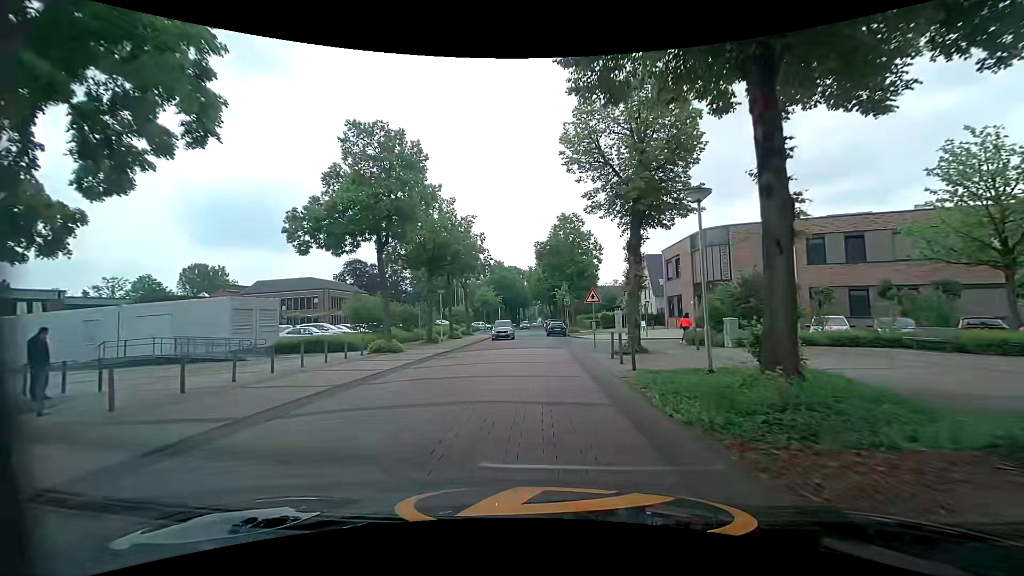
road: unclassified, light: Day
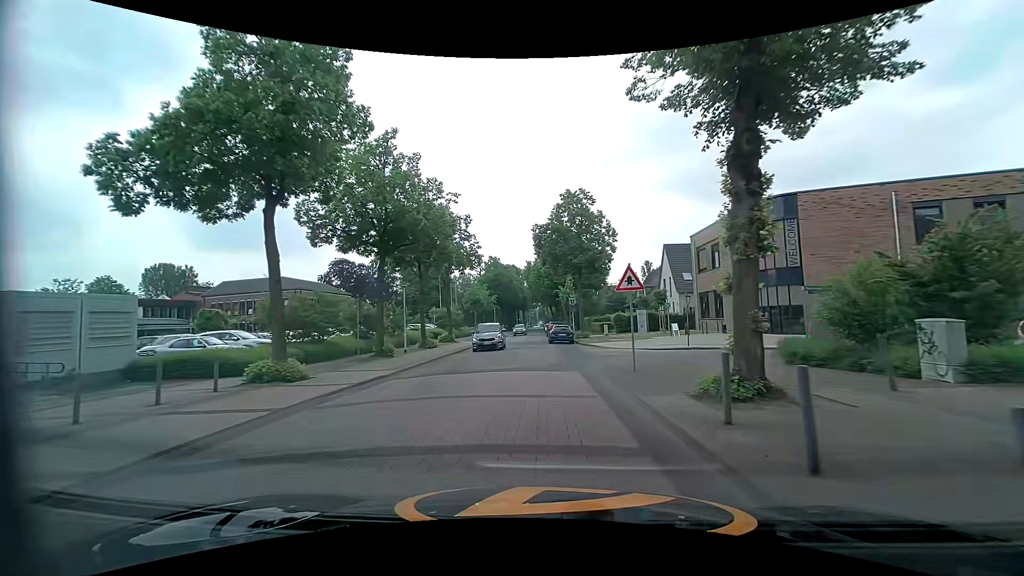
(+0.1, +10.7) m; 0°
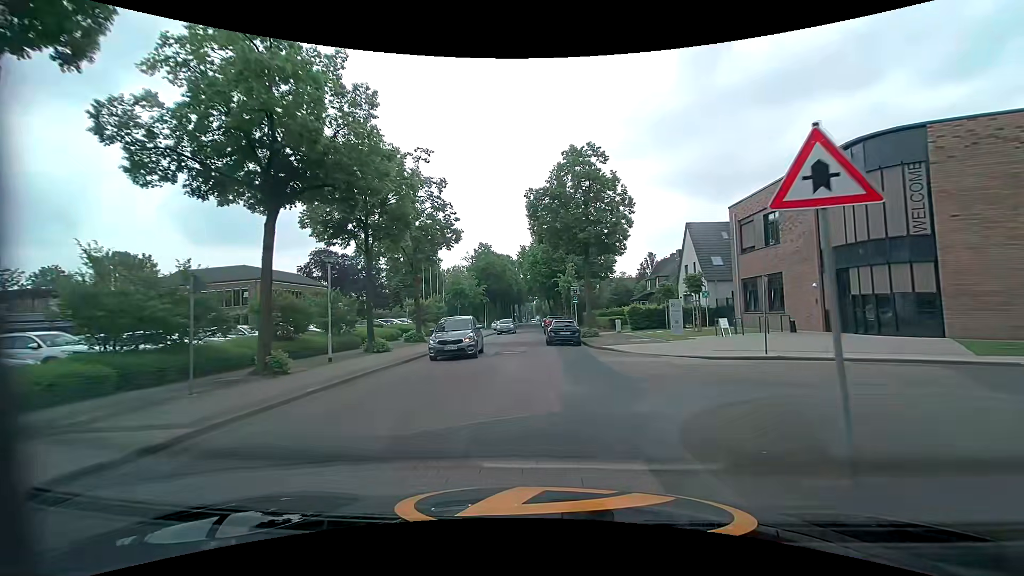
(+0.1, +9.9) m; +1°
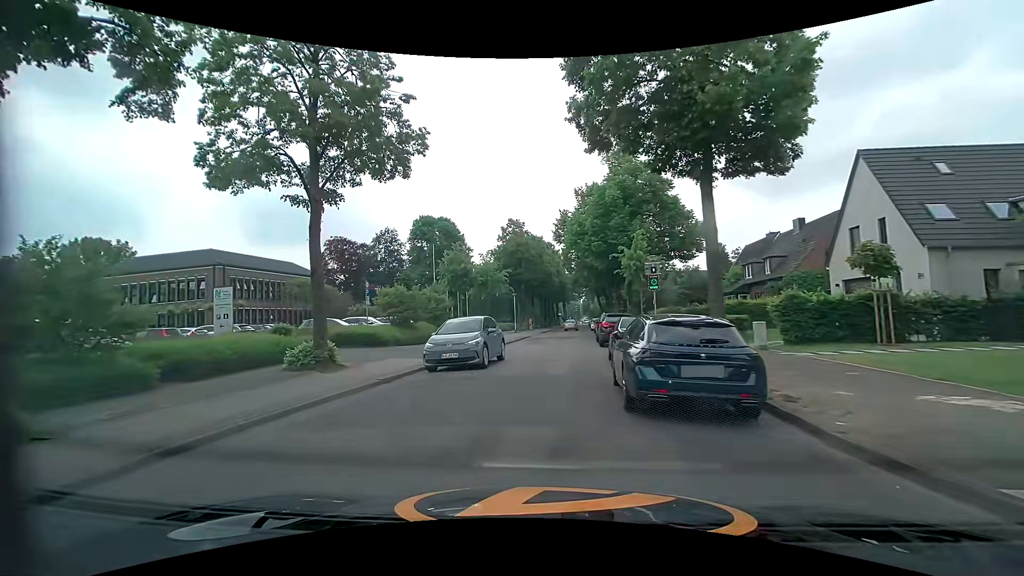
(-0.3, +18.8) m; -7°
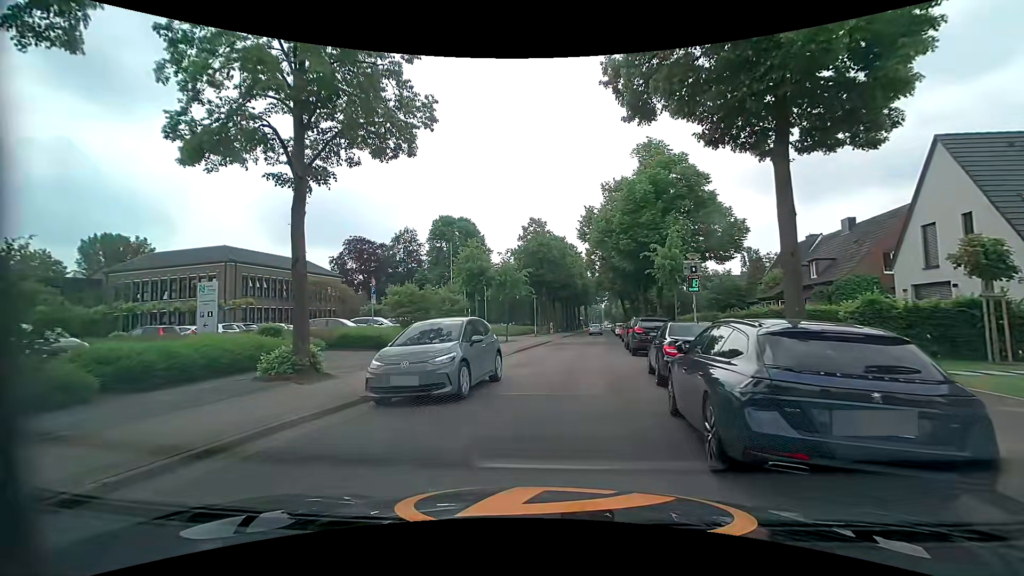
(0.0, +2.7) m; 0°
(0, +10) (+1, +20) (+2, +30) (+3, +40) (+4, +50) (+6, +60) (+7, +70) (+8, +80) (+9, +89) (+10, +99) m
